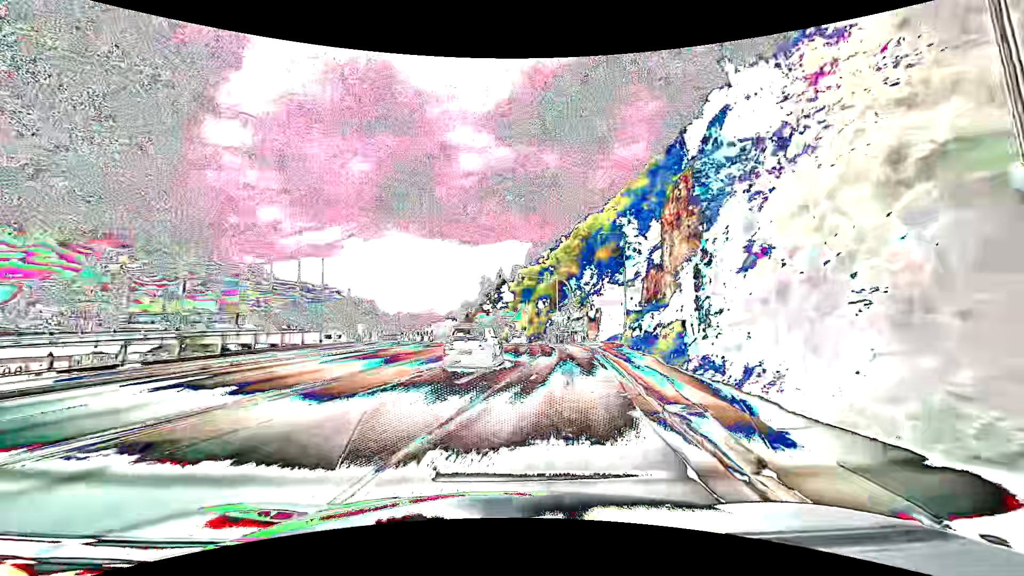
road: primary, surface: asphalt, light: Day
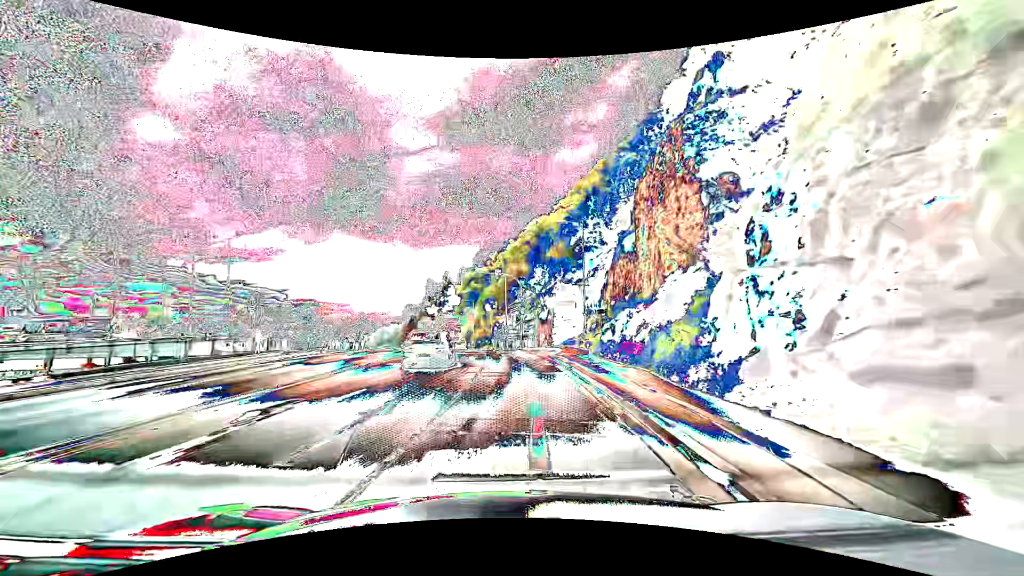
(+0.4, +6.8) m; +7°
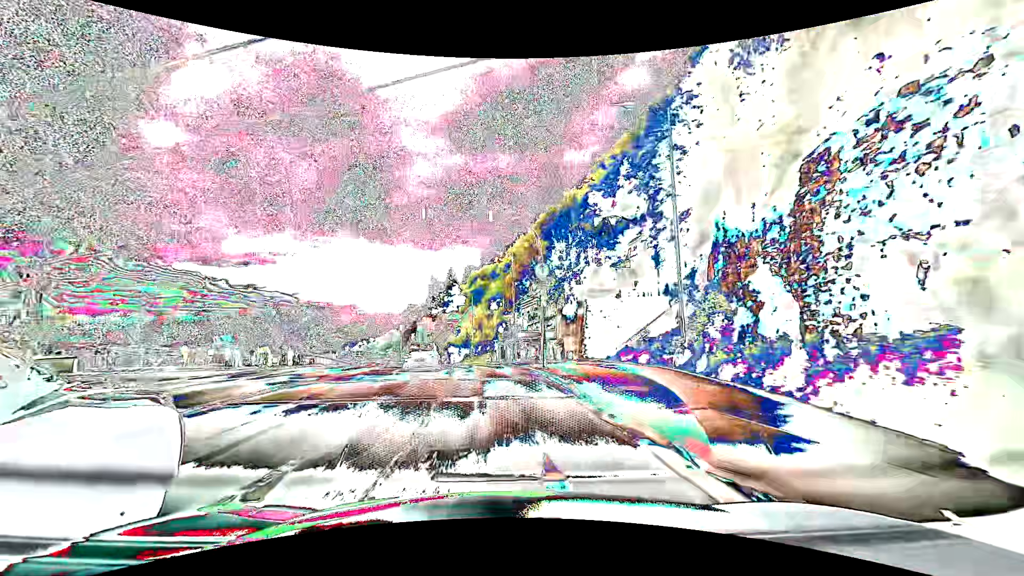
(0.0, +21.5) m; -2°
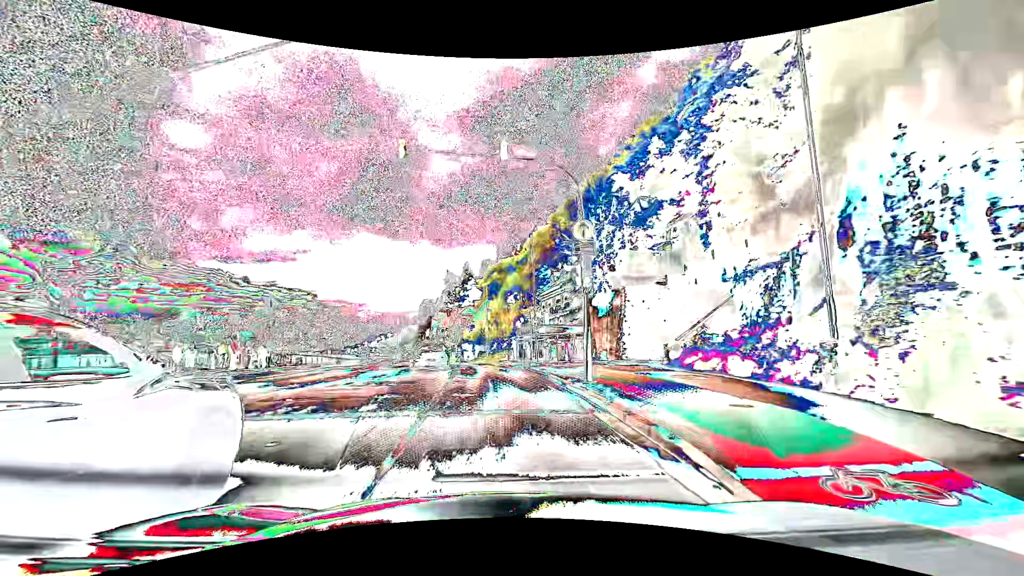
(0.0, +7.4) m; -1°
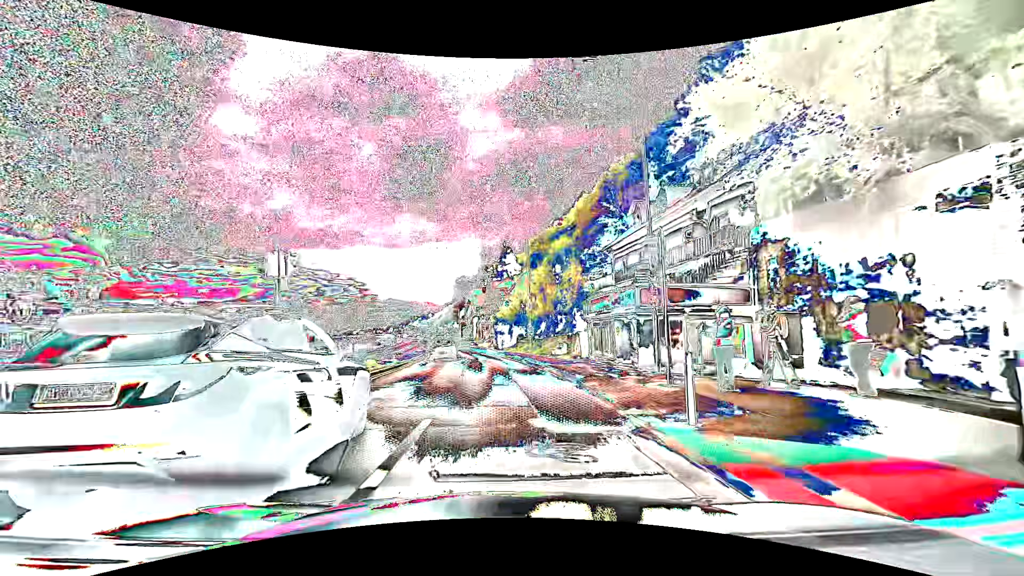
(-1.1, +22.4) m; -5°
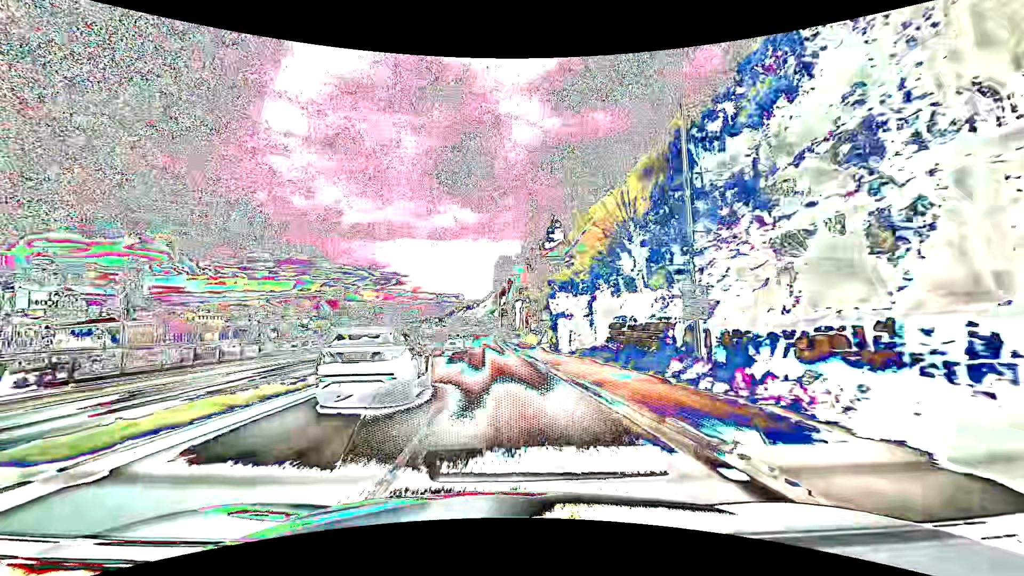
(-1.1, +31.0) m; -4°
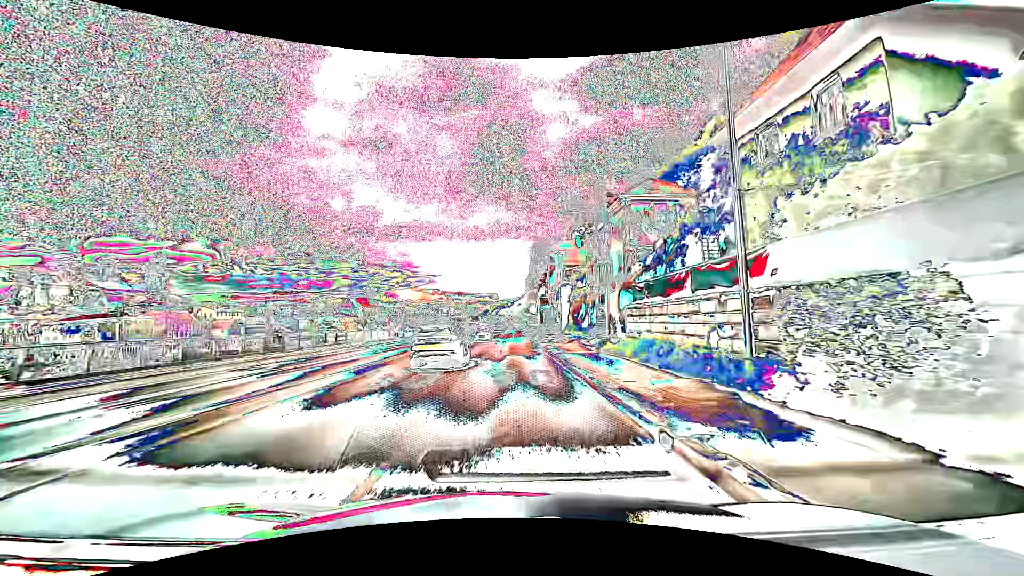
(-1.4, +31.8) m; -4°
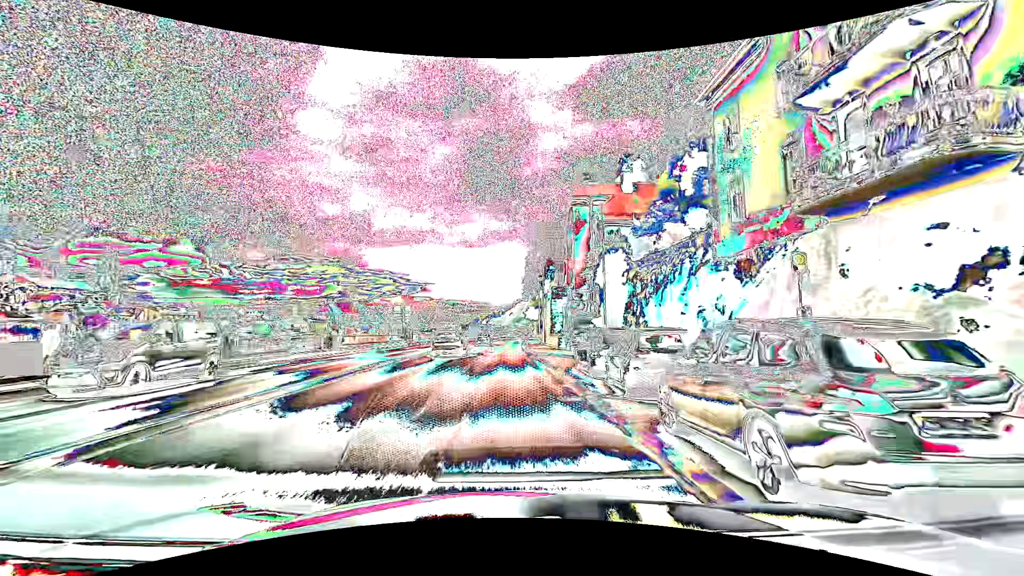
(+0.3, +38.7) m; +1°
(0, +10) (0, +20) (0, +30) (0, +40) (0, +50) (0, +60) (0, +70) (+1, +80) (+1, +90) (+2, +100) m
